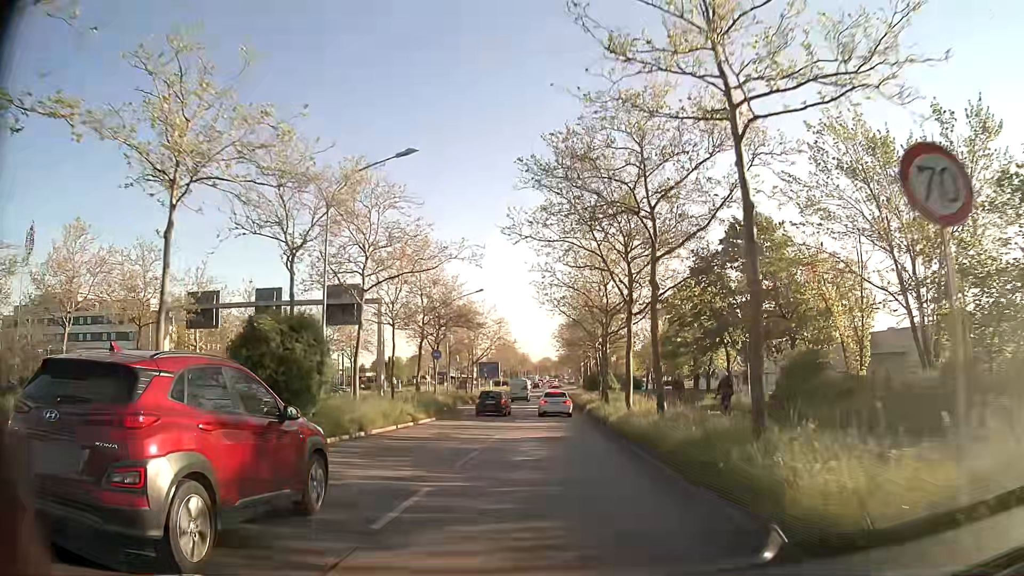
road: primary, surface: asphalt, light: Day
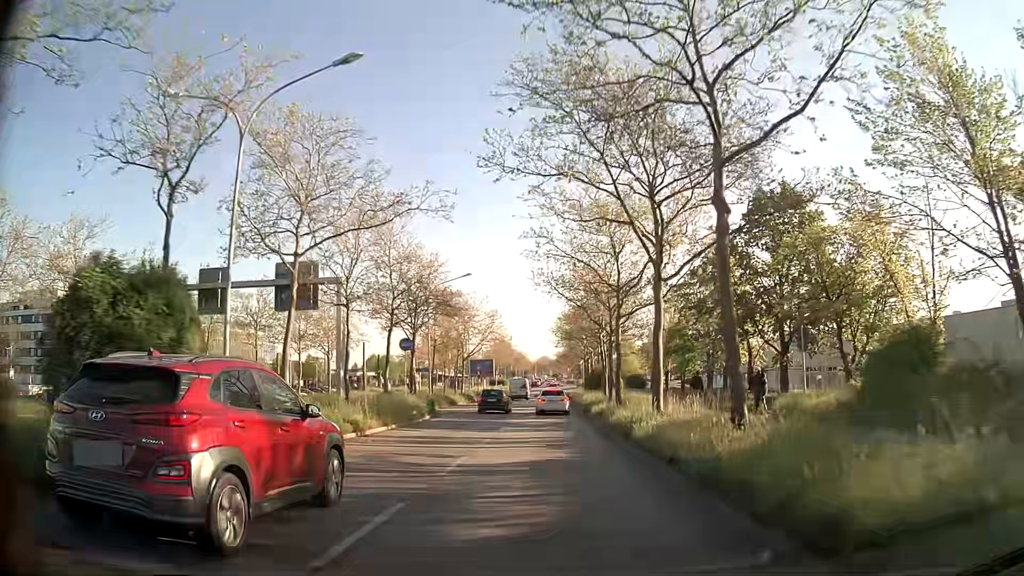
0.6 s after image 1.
(0.0, +7.5) m; 0°
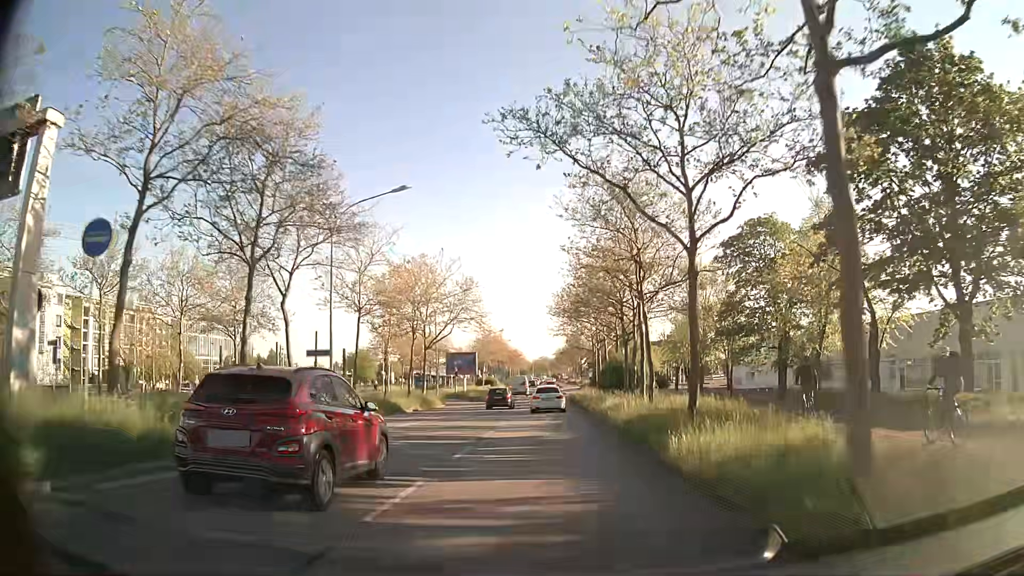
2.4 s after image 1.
(0.0, +22.0) m; 0°
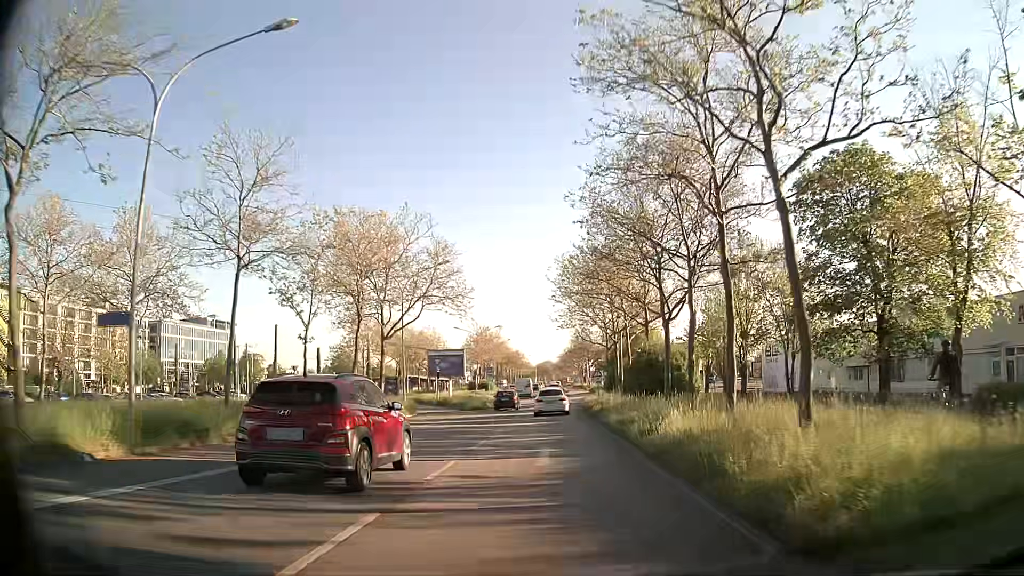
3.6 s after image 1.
(0.0, +14.6) m; 0°
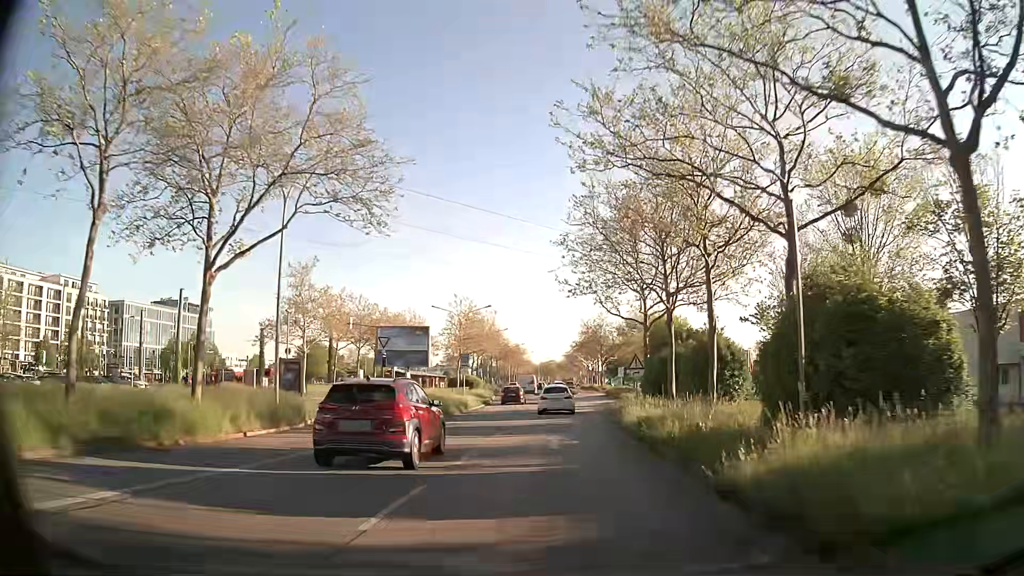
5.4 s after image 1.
(-0.2, +21.9) m; -1°
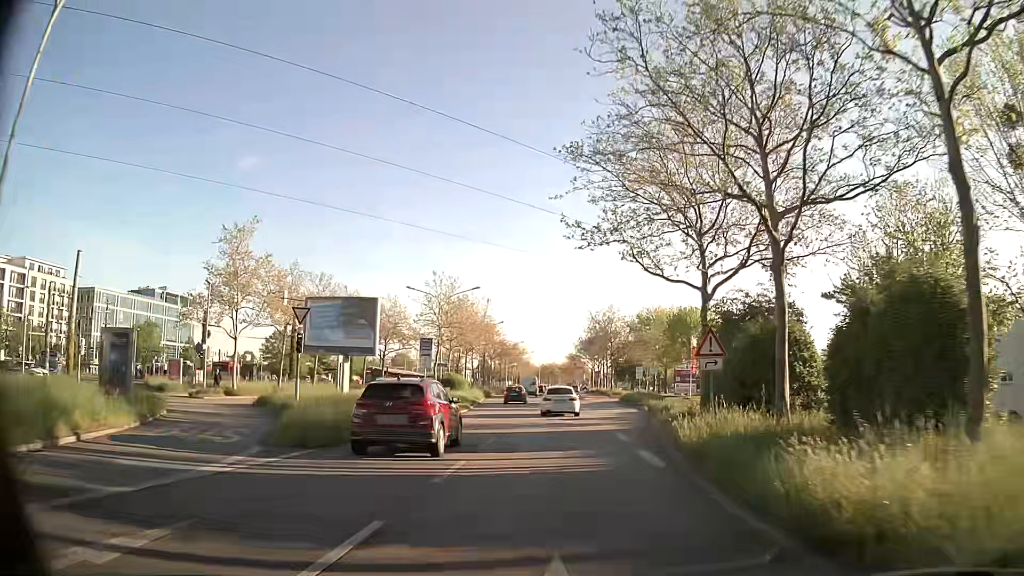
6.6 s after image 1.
(0.0, +14.5) m; -1°
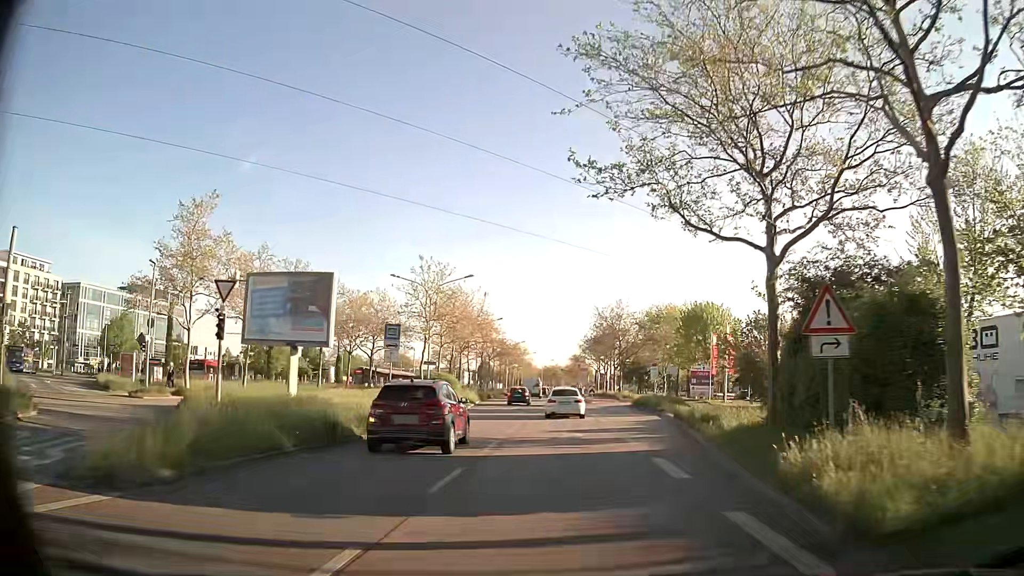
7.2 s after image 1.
(+0.1, +7.2) m; +1°
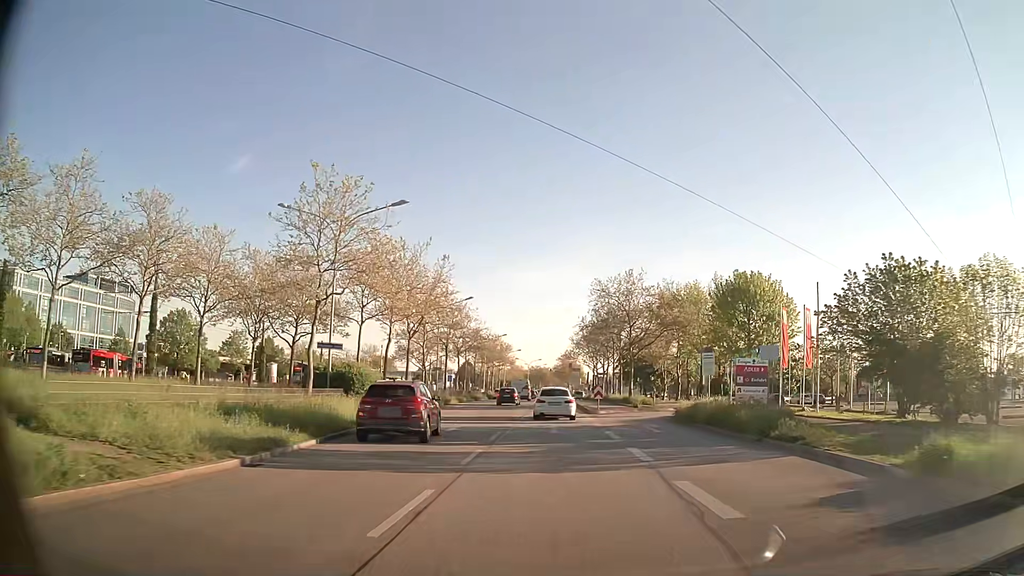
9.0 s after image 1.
(+0.2, +21.3) m; +1°
(0, +10) (0, +20) (0, +30) (0, +40) (0, +50) (0, +60) (0, +70) (0, +80) (0, +90) (0, +100) m
